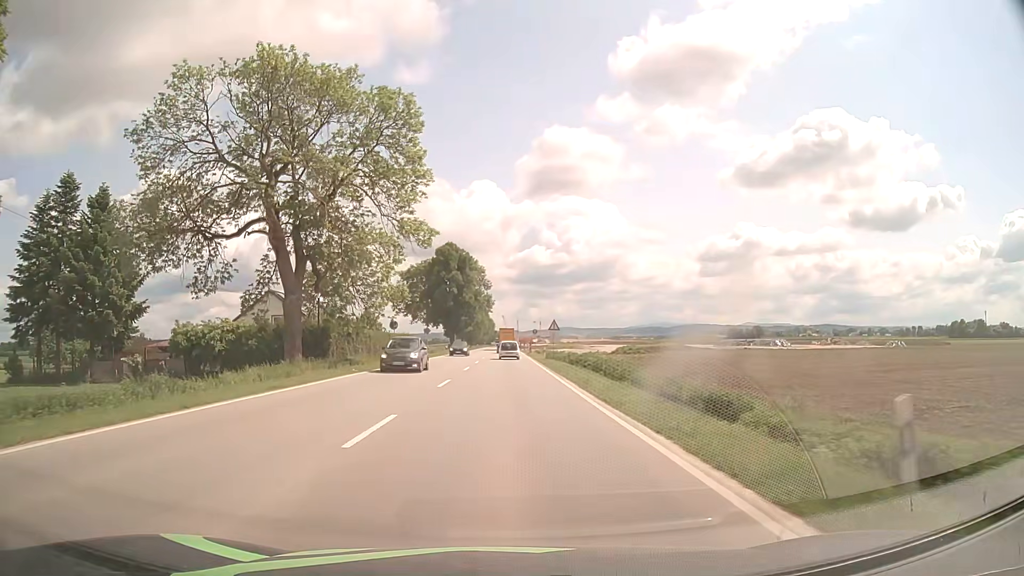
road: primary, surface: asphalt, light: Day
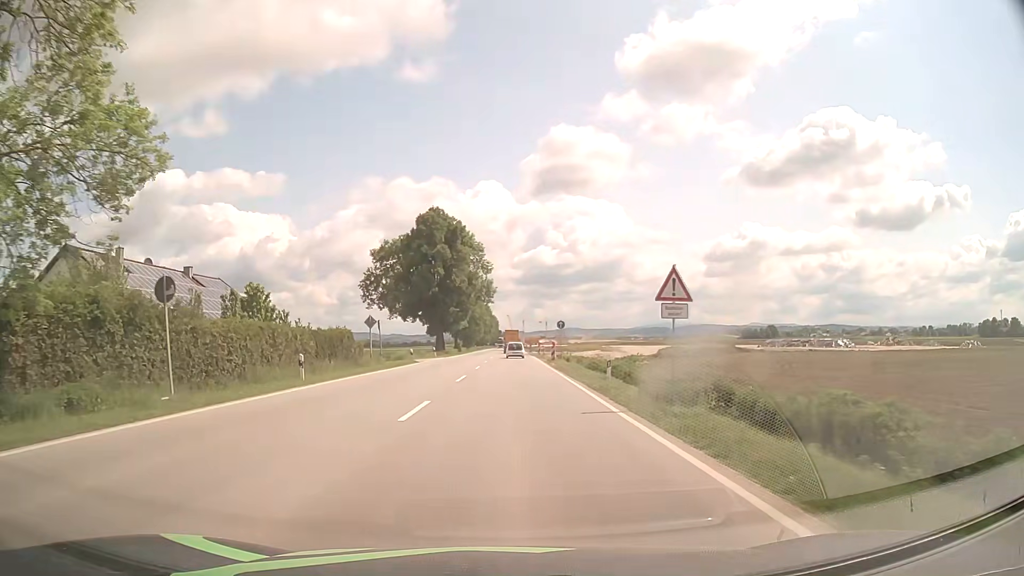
(0.0, +32.7) m; 0°
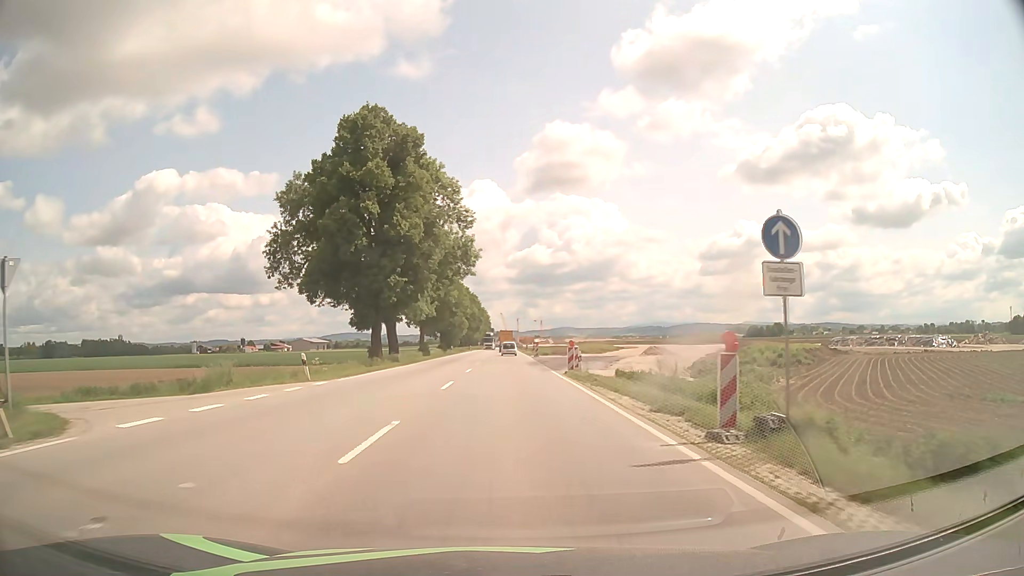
(+0.1, +40.1) m; 0°
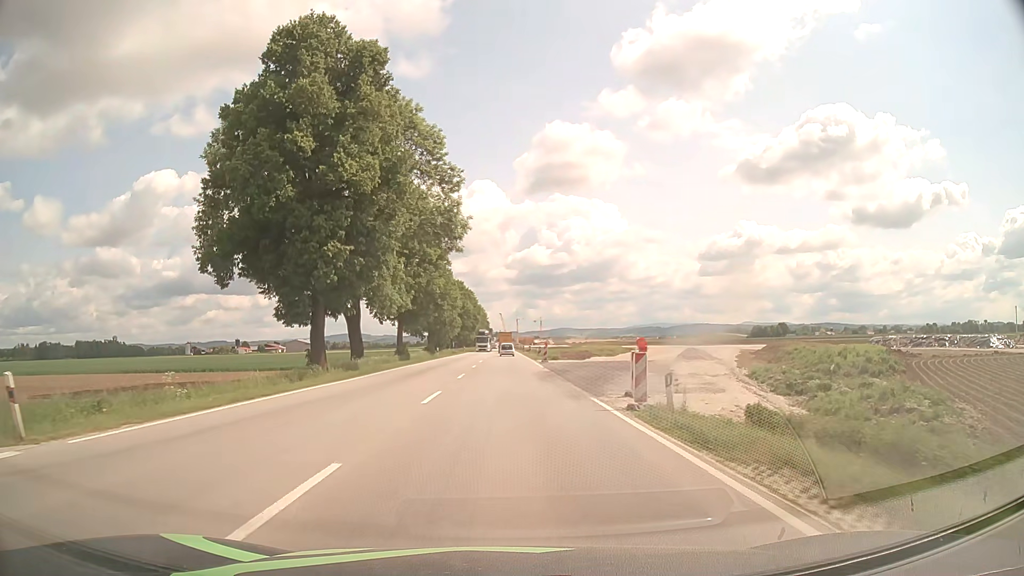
(0.0, +15.9) m; 0°
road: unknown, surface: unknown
